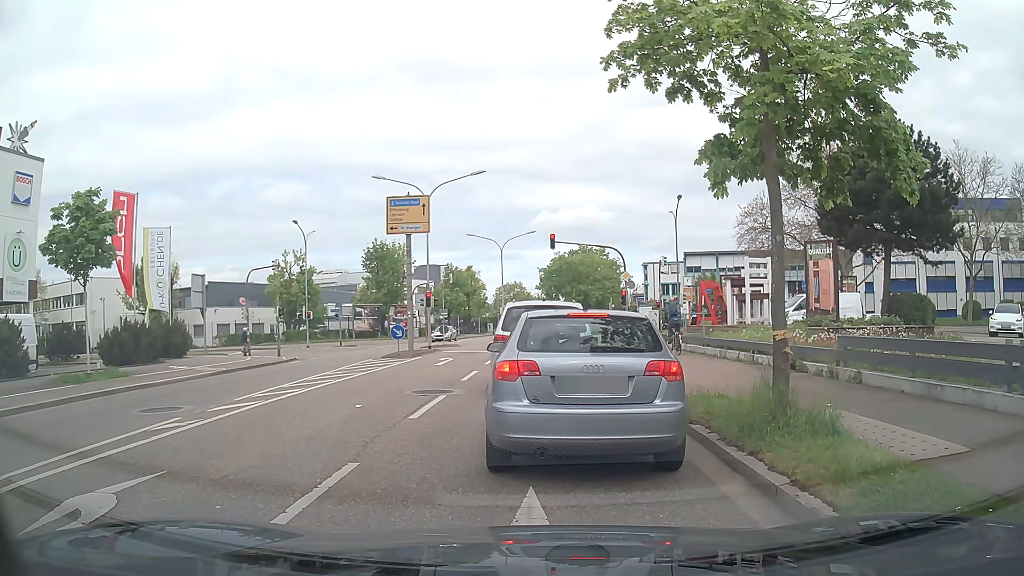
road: secondary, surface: asphalt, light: Day
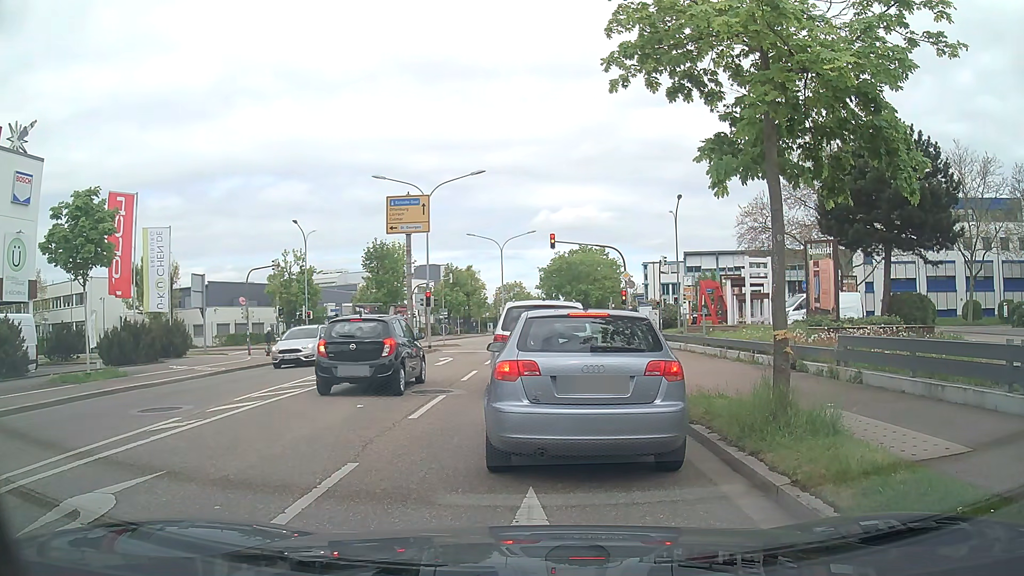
(0.0, +0.1) m; 0°
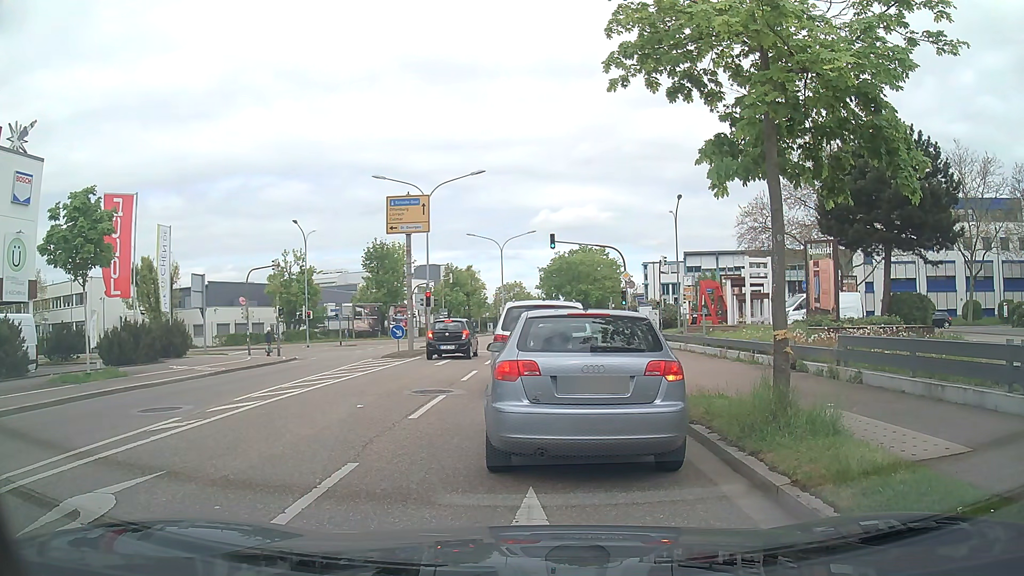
(0.0, 0.0) m; 0°
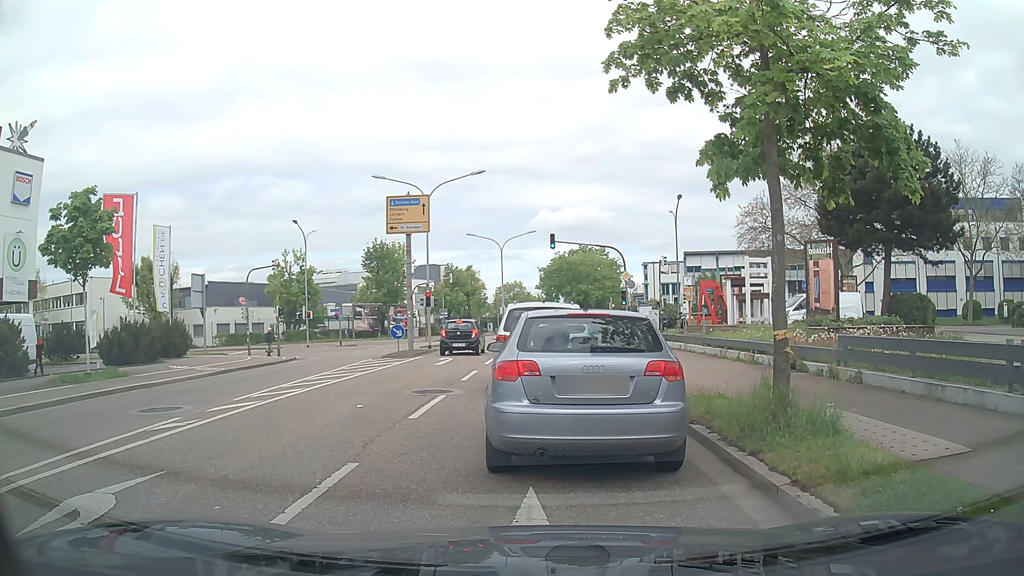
(0.0, 0.0) m; 0°
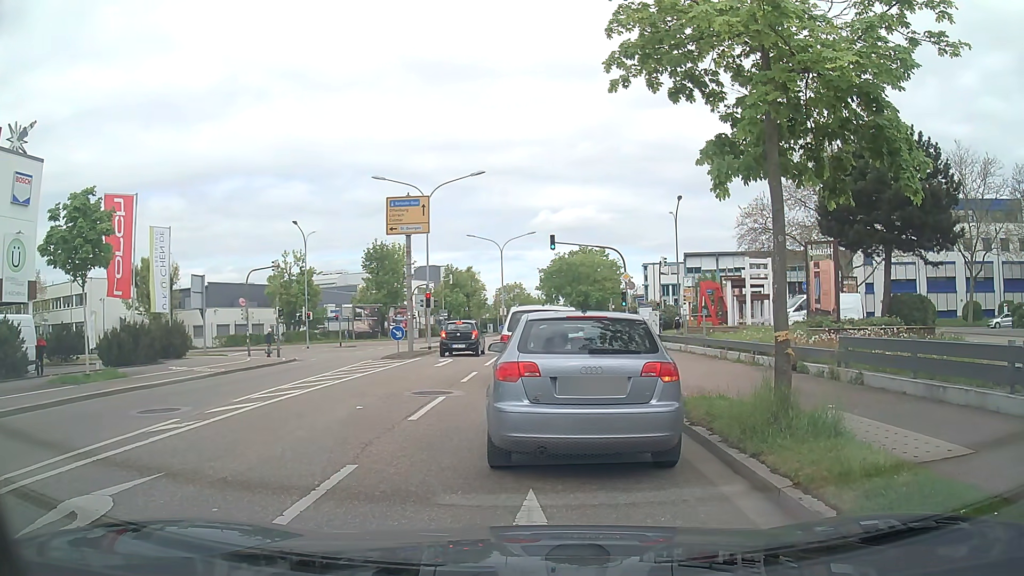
(0.0, 0.0) m; 0°
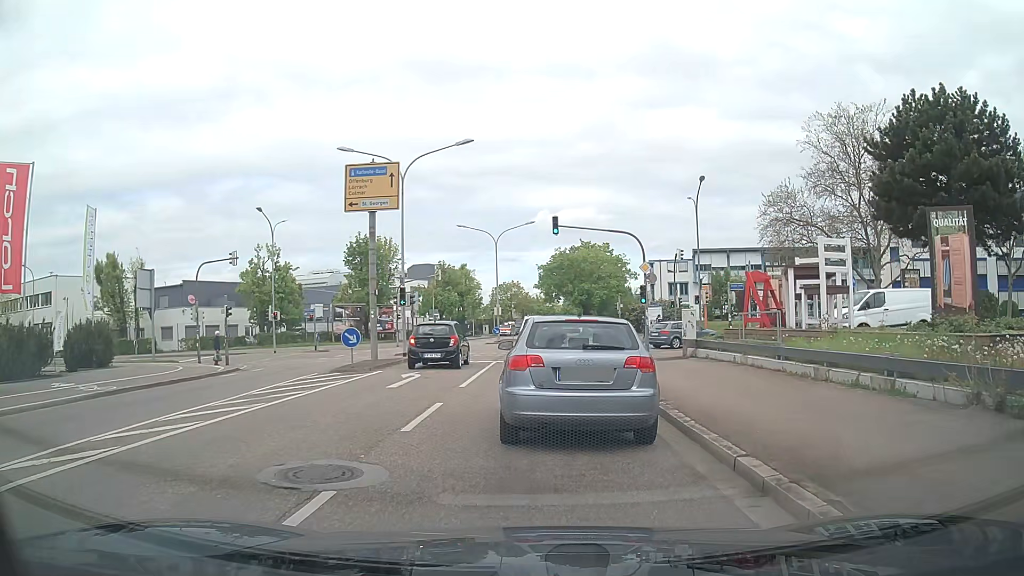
(+0.1, +7.3) m; 0°
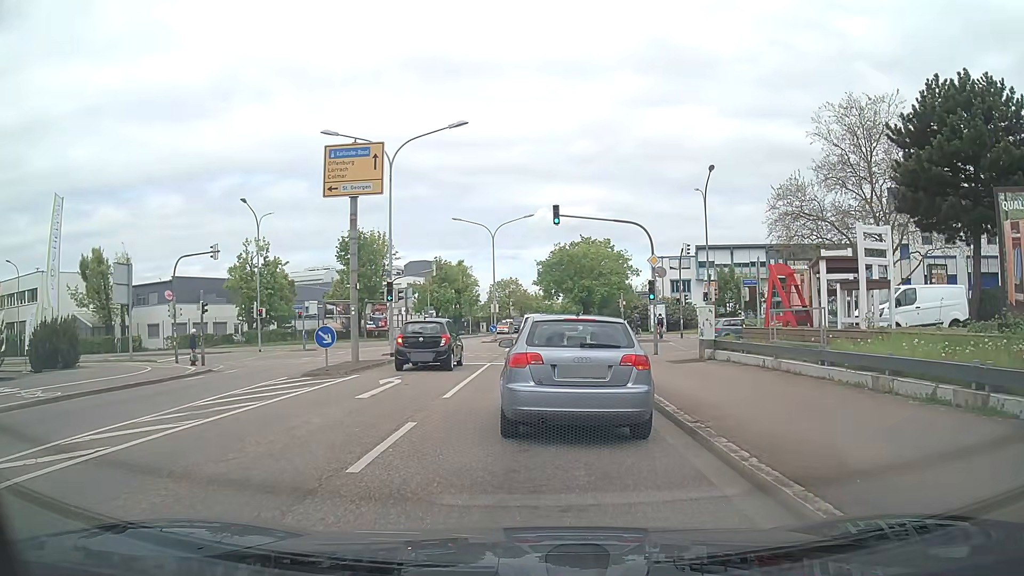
(0.0, +2.5) m; +2°
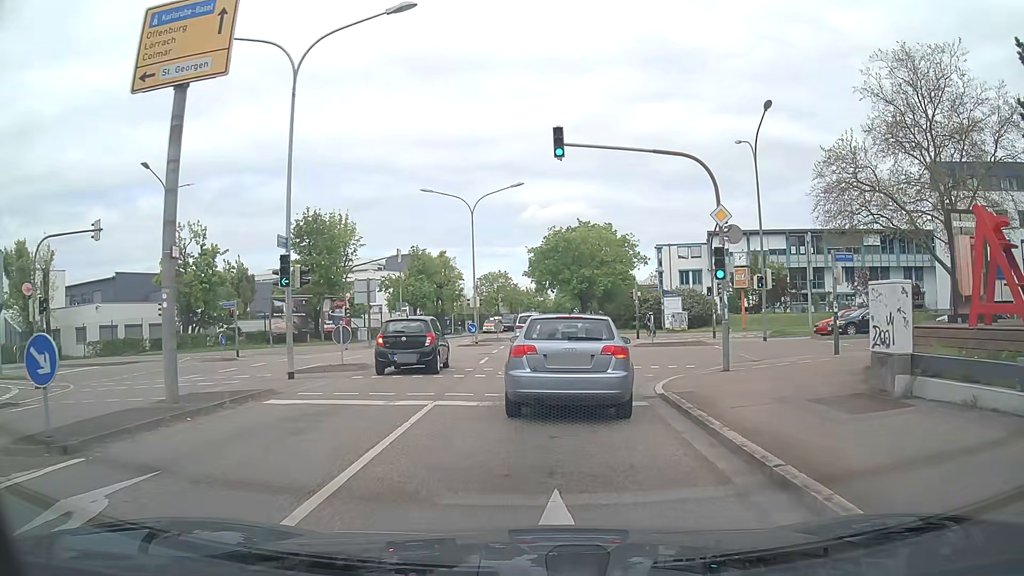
(-0.2, +11.4) m; -1°
(0, +10) (0, +20) (0, +30) (+1, +40) (+1, +50) (+1, +60) (+1, +70) (+1, +80) (+1, +90) (+2, +100) m
